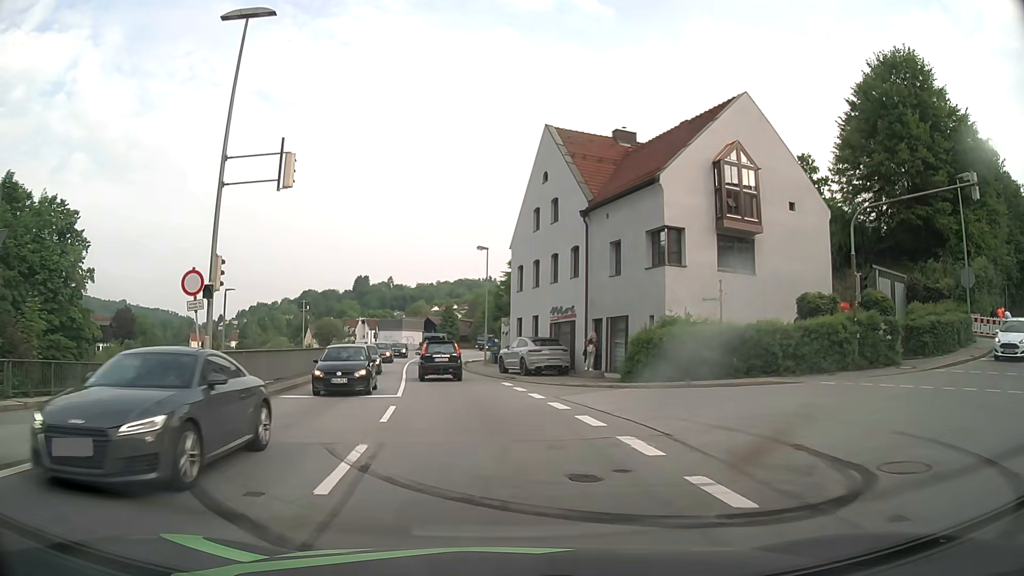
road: primary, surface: asphalt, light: Day
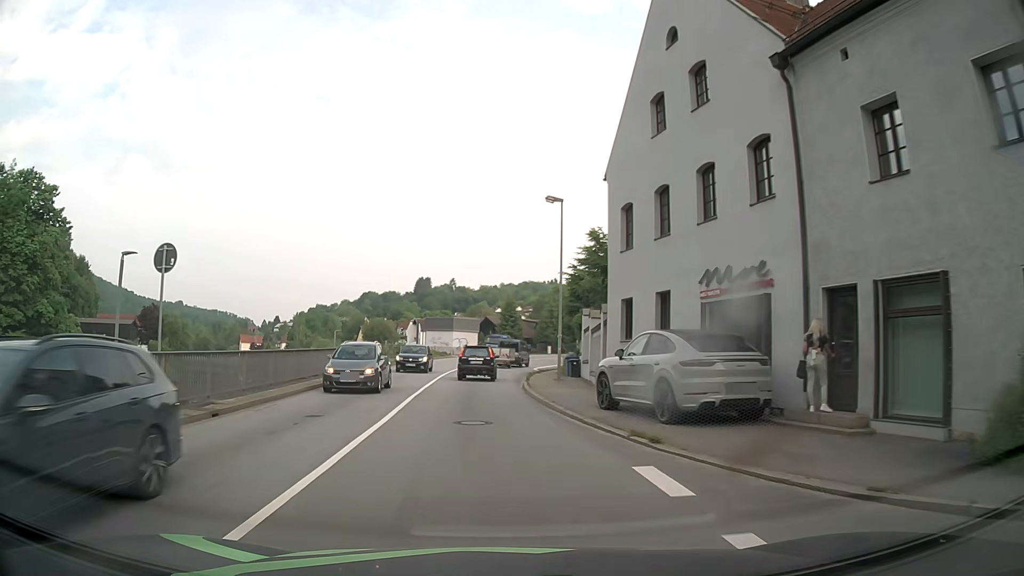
(-0.6, +17.1) m; -5°
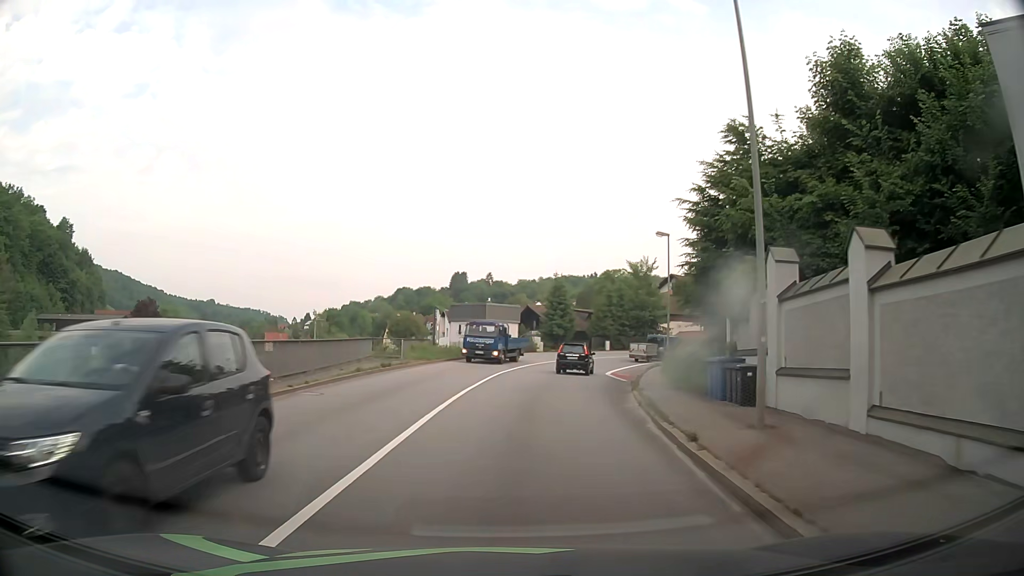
(-1.0, +19.8) m; -4°
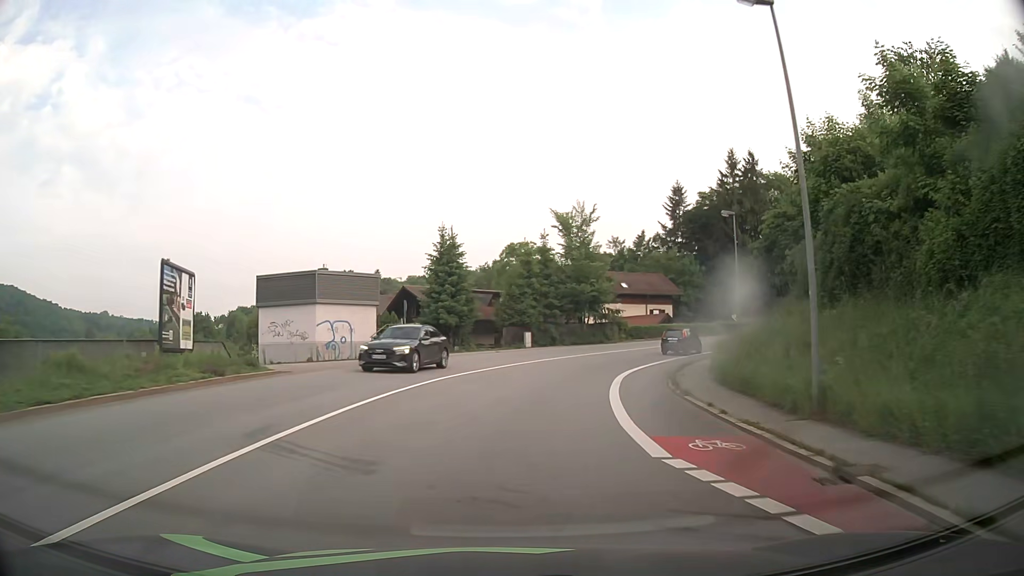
(+2.4, +28.5) m; +9°
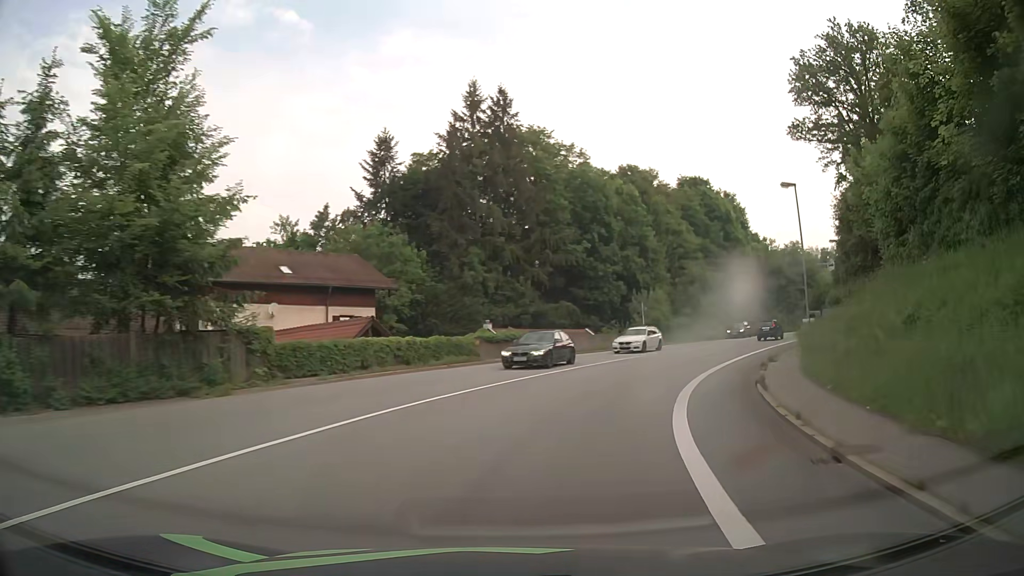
(+7.1, +36.1) m; +27°
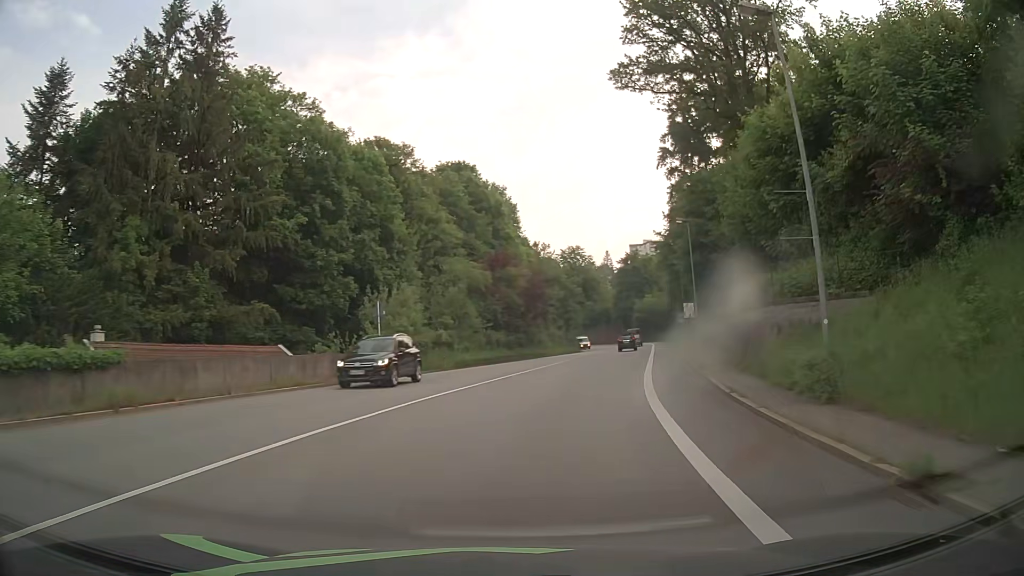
(+4.2, +21.3) m; +22°
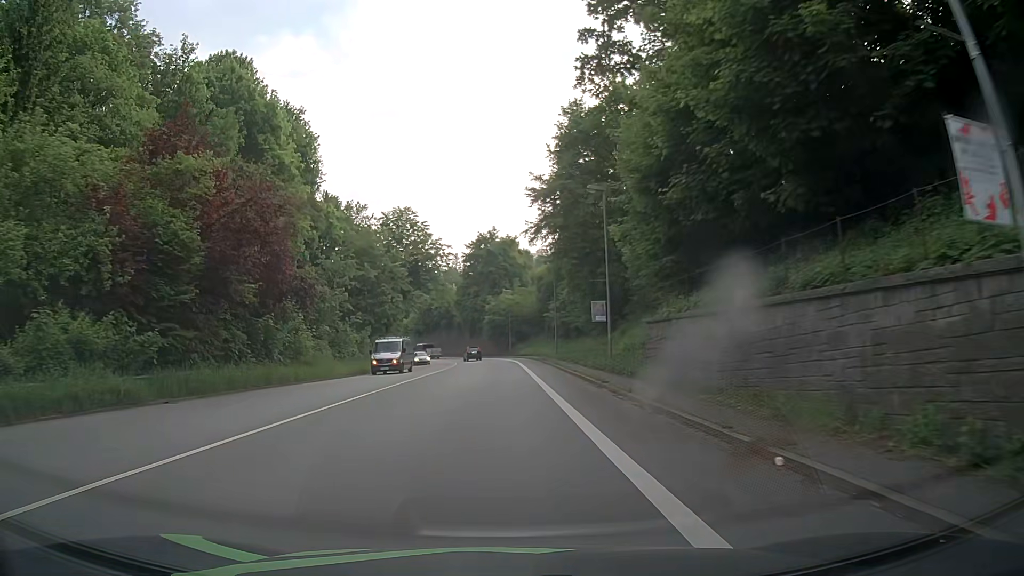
(+6.0, +36.4) m; +13°
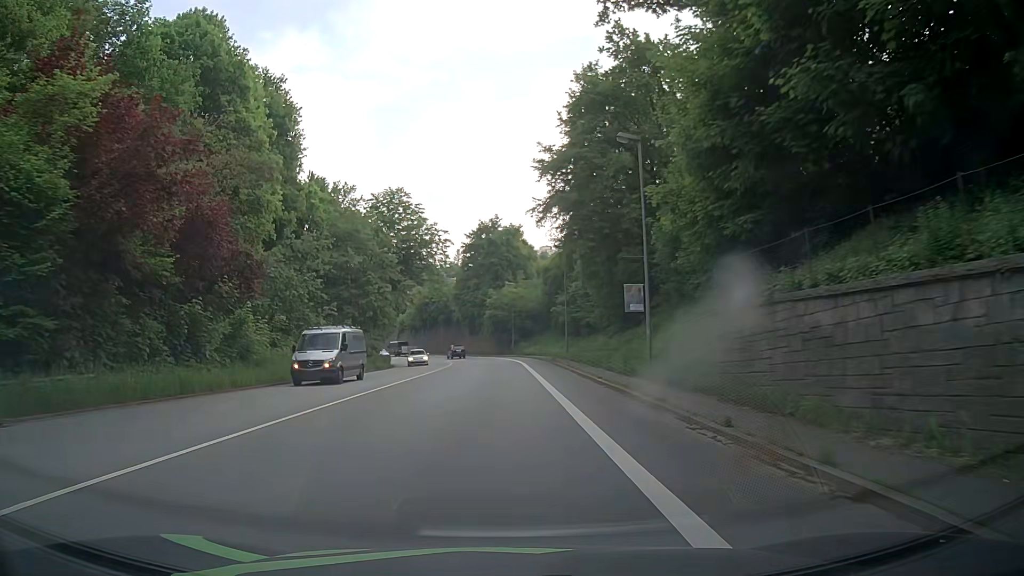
(+0.1, +7.6) m; 0°
(0, +10) (0, +20) (0, +30) (0, +40) (-1, +50) (-1, +60) (-2, +70) (-5, +80) (-8, +89) (-12, +98) m
